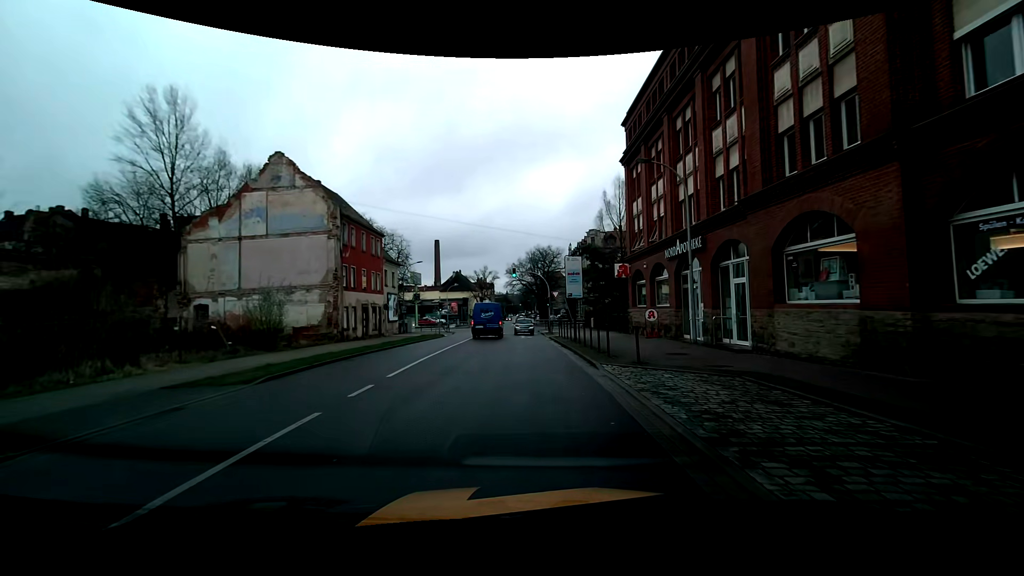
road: tertiary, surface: asphalt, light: Day
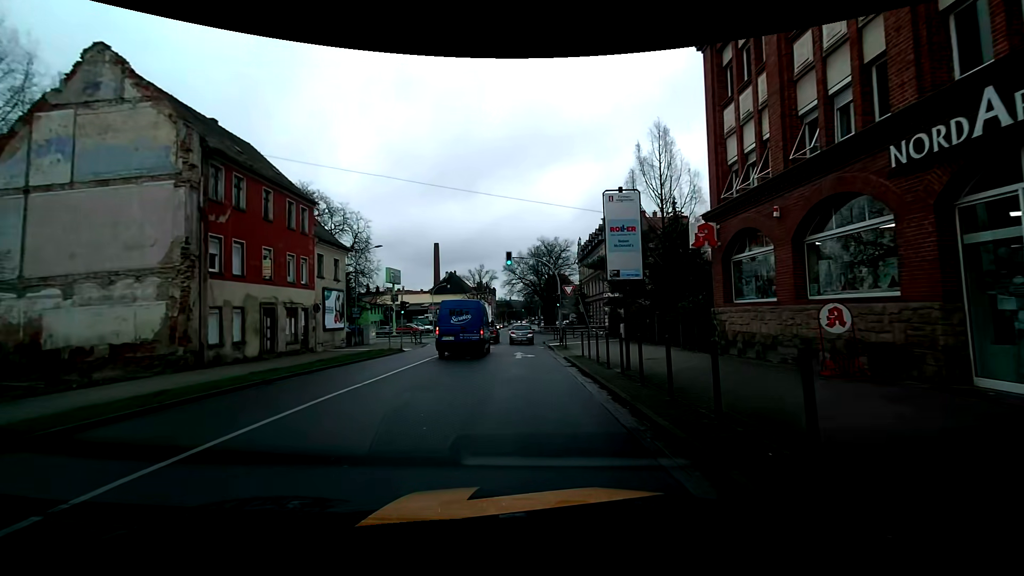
(+0.2, +15.4) m; +1°
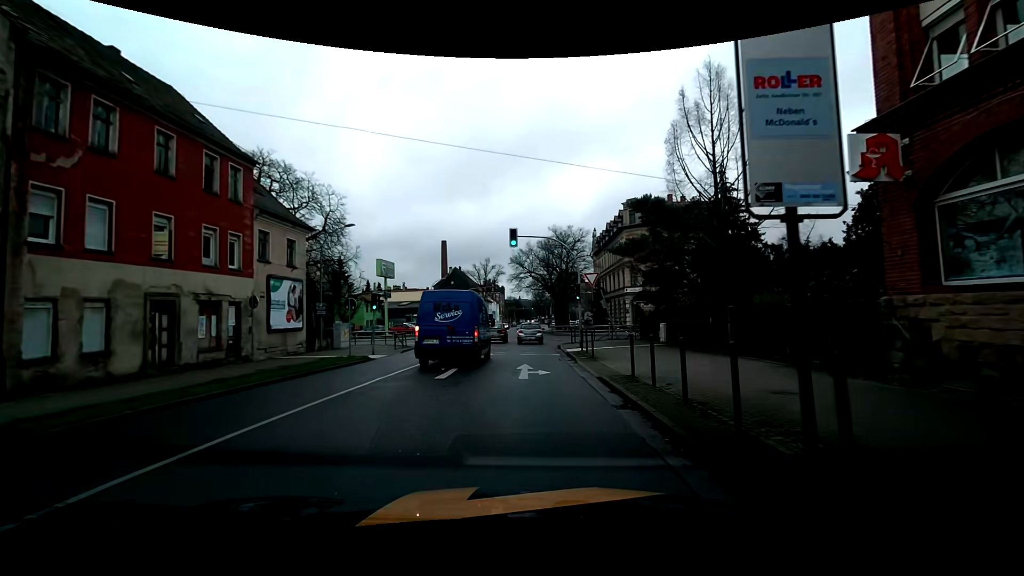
(-0.2, +8.5) m; -2°
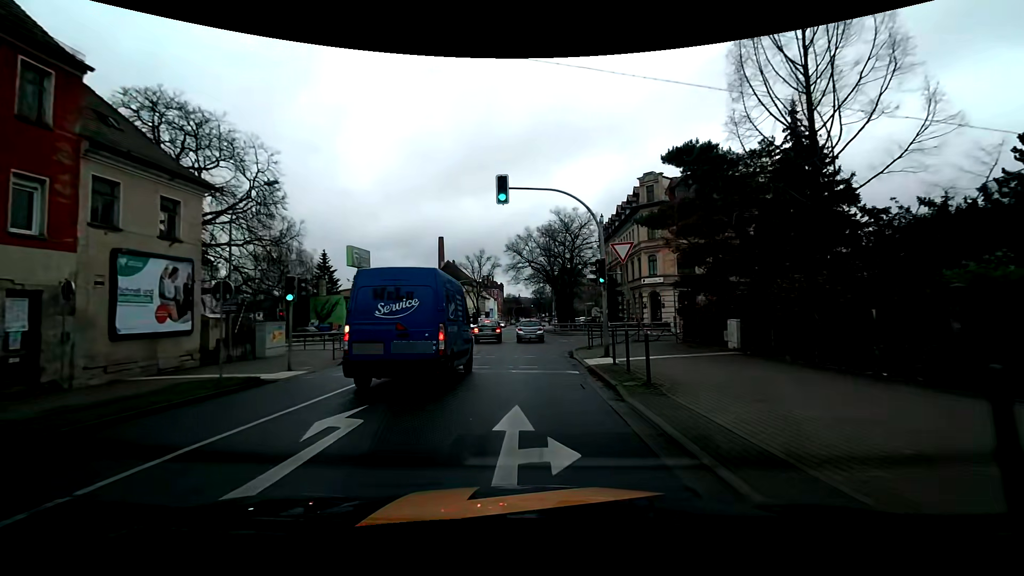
(0.0, +9.3) m; 0°
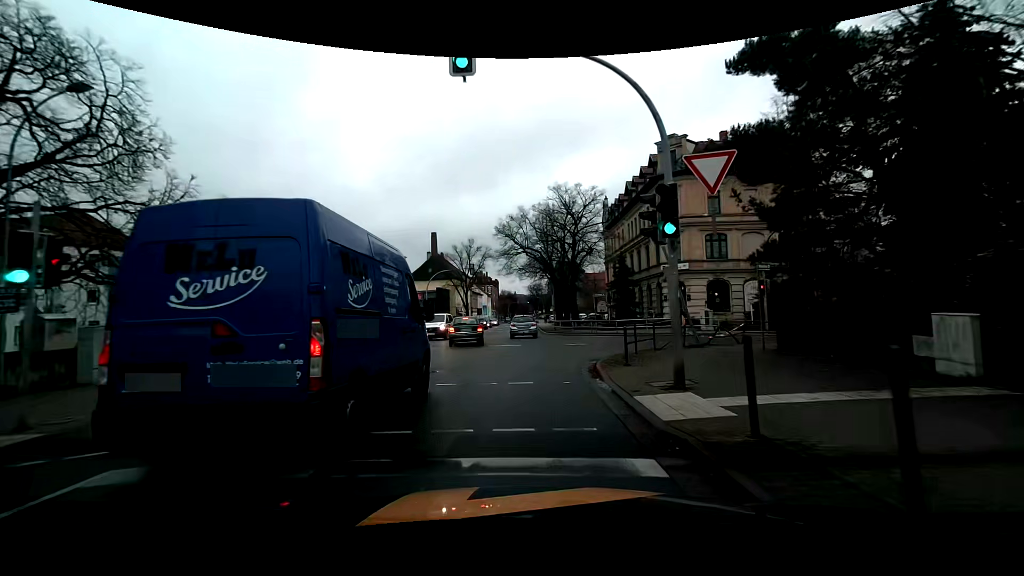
(0.0, +8.9) m; +1°
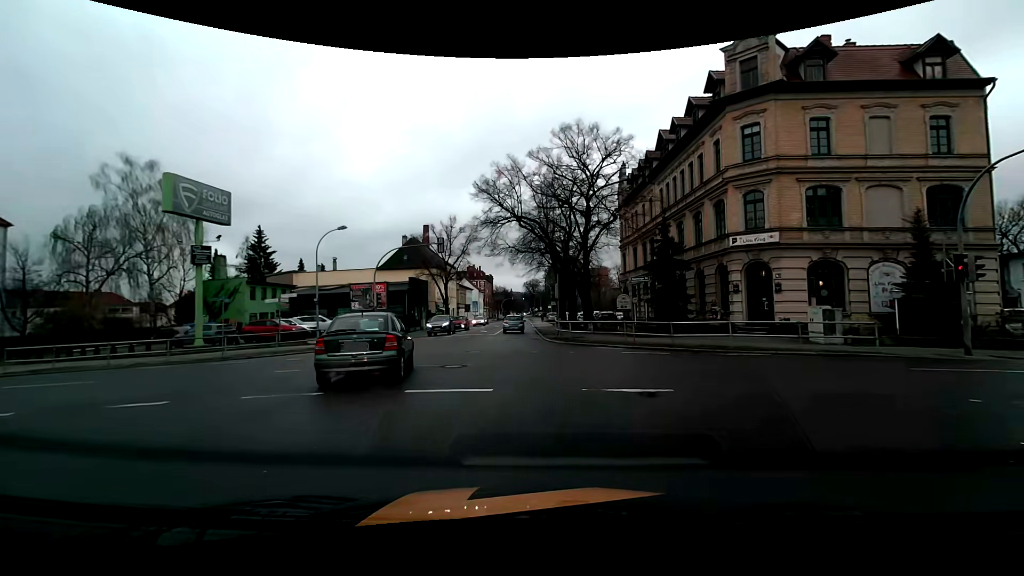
(-0.1, +14.3) m; -1°
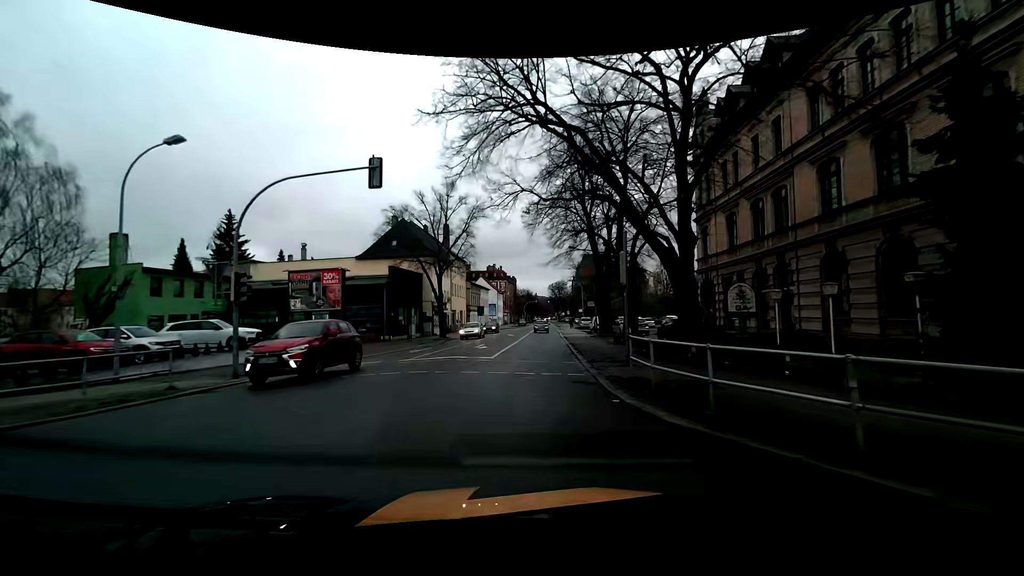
(+0.1, +18.2) m; -3°
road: primary
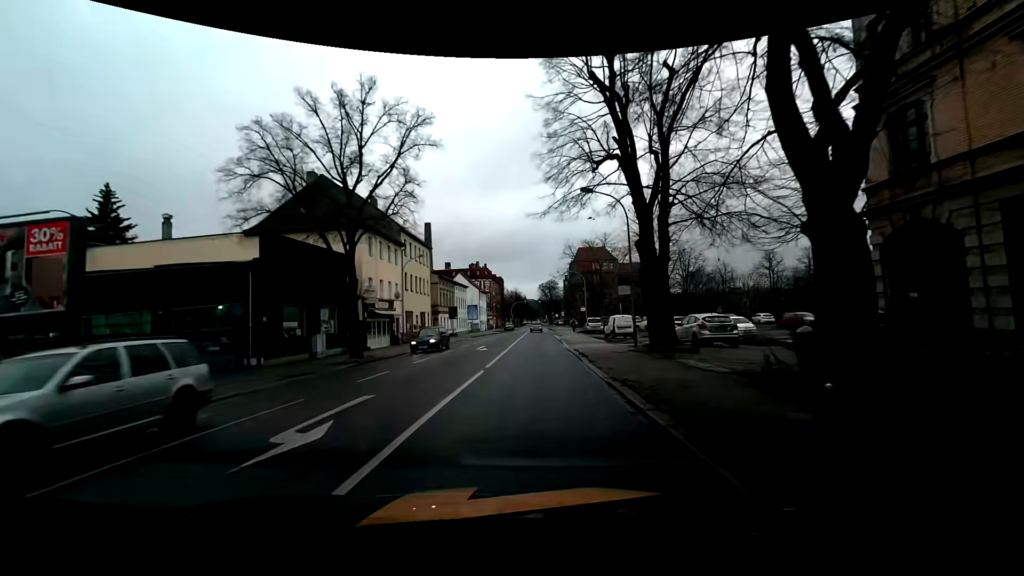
(+0.5, +19.6) m; +3°
(0, +10) (0, +20) (0, +30) (0, +40) (0, +50) (0, +60) (0, +70) (0, +80) (0, +90) (0, +100) m
